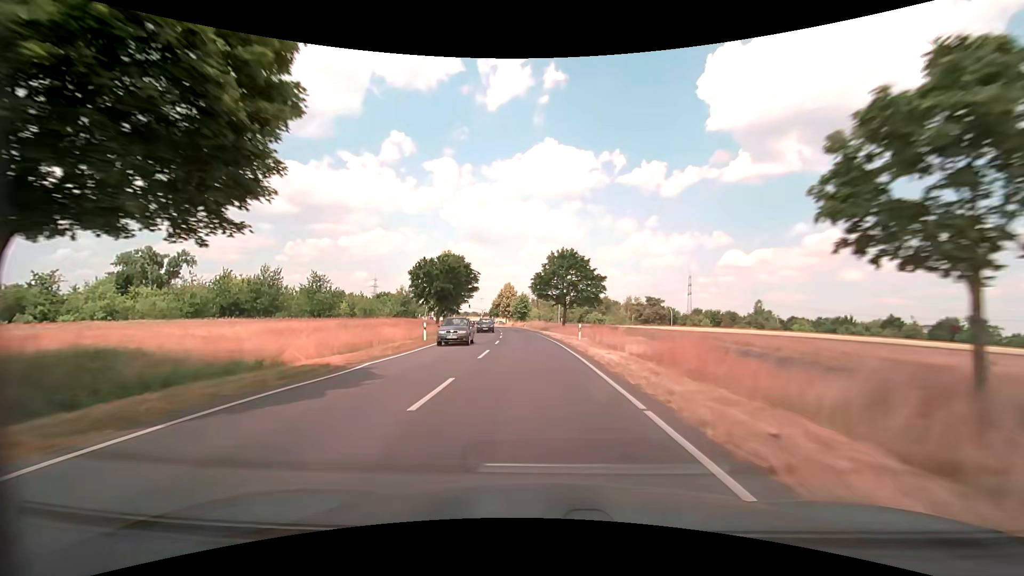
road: secondary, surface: asphalt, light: Day
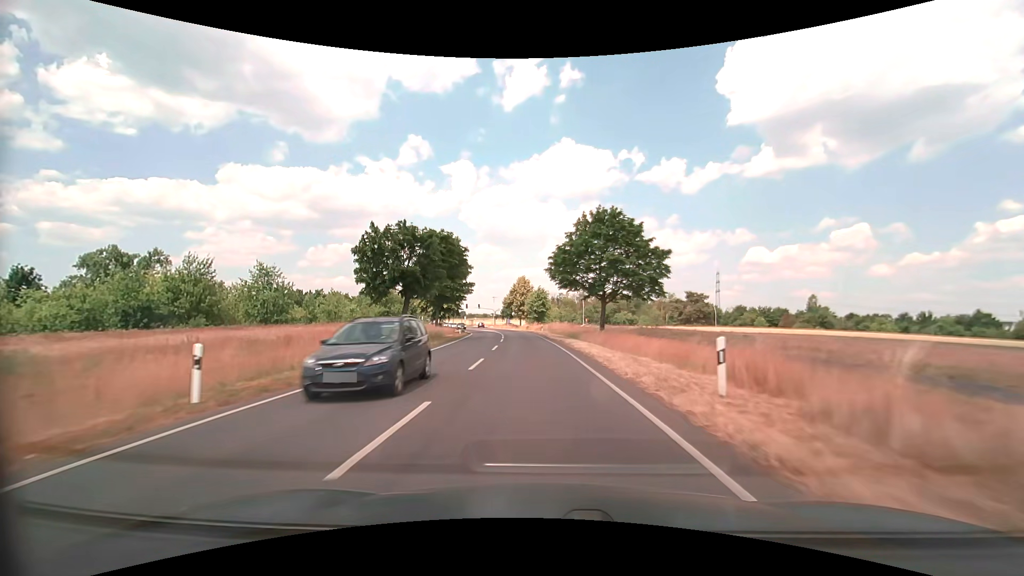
(-0.4, +22.1) m; -2°
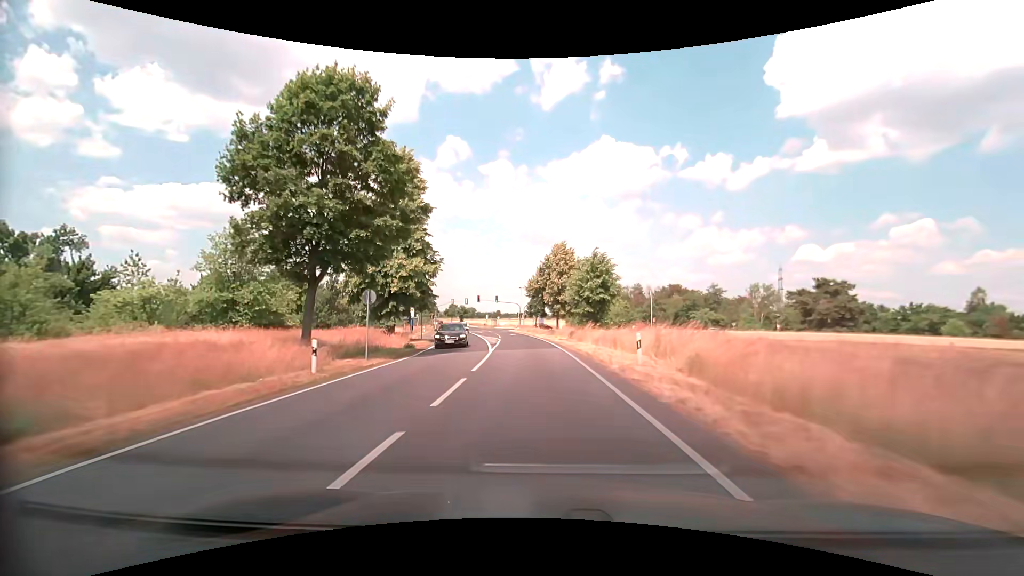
(-1.8, +43.7) m; -4°
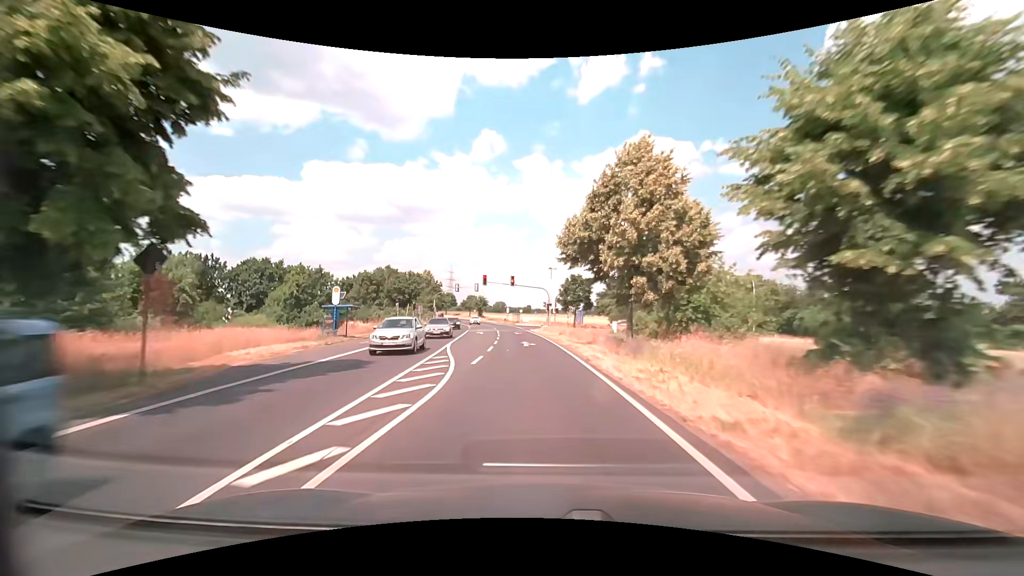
(-1.3, +32.5) m; -4°
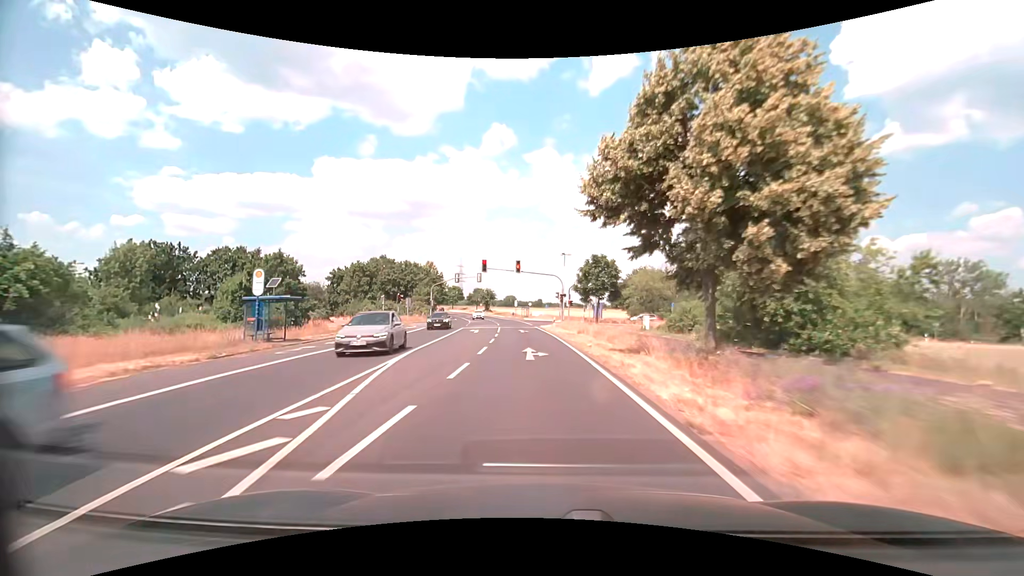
(-0.1, +10.4) m; -1°
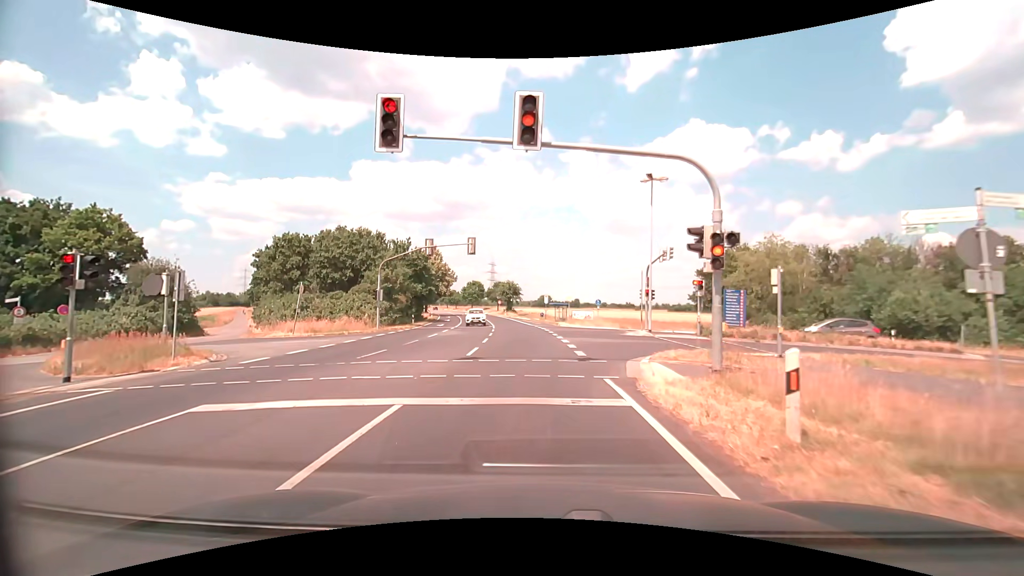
(-1.3, +35.3) m; -4°
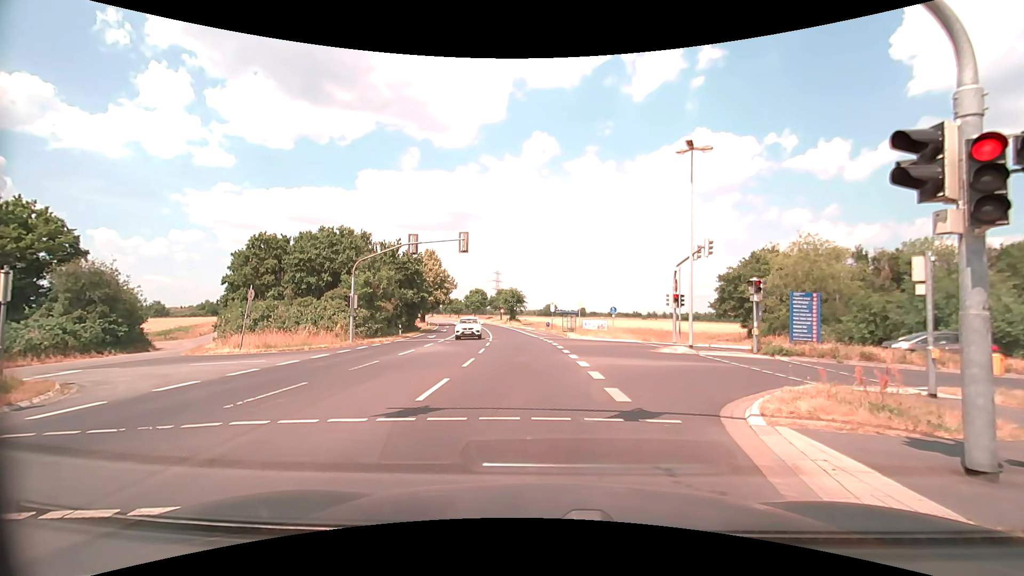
(-0.1, +5.8) m; -1°
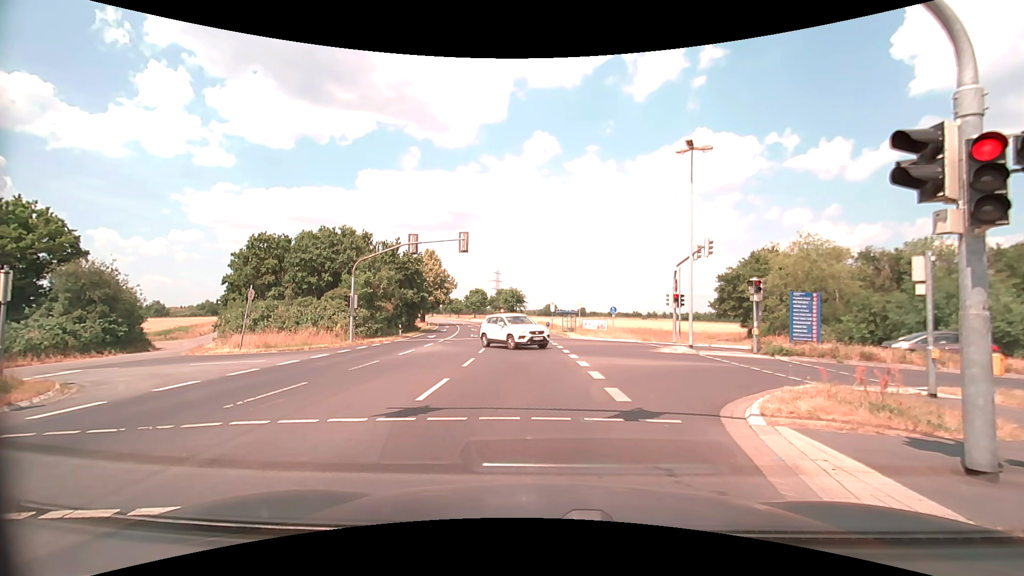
(0.0, 0.0) m; 0°
(0, +10) (-1, +20) (-2, +30) (-3, +40) (-4, +50) (-5, +60) (-7, +70) (-9, +79) (-11, +89) (-13, +99) m
